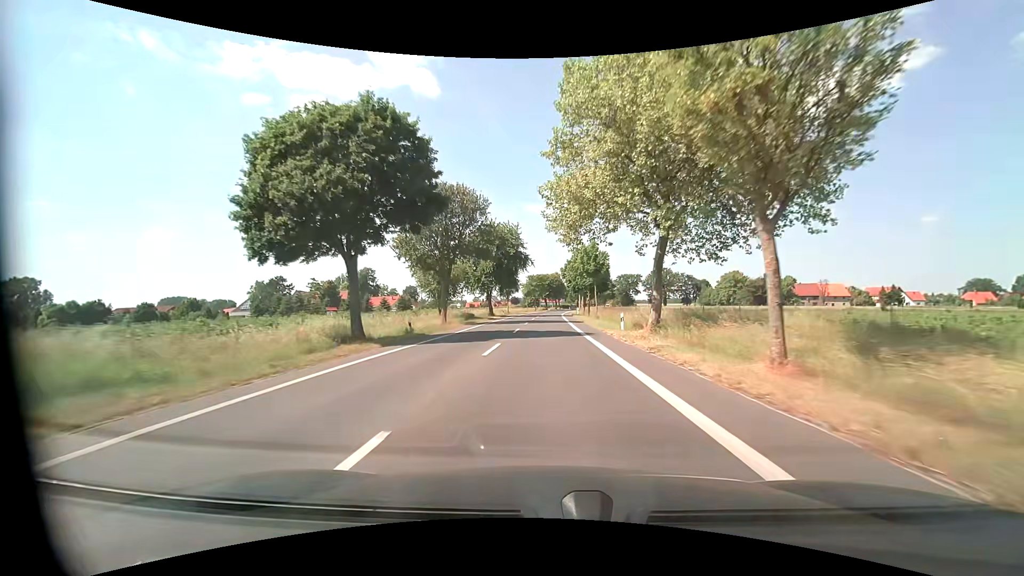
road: tertiary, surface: asphalt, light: Day
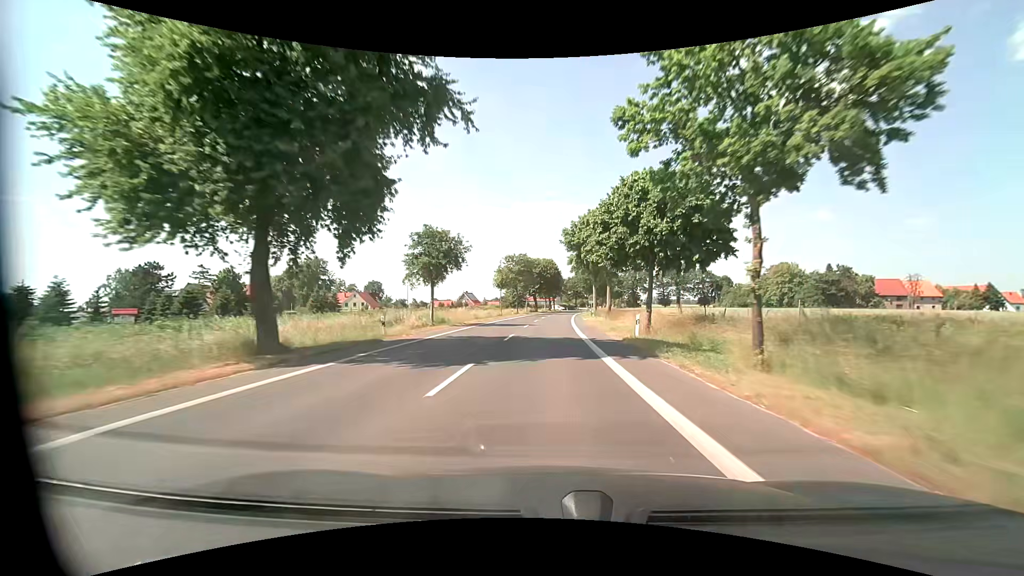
(+0.3, +55.4) m; +1°
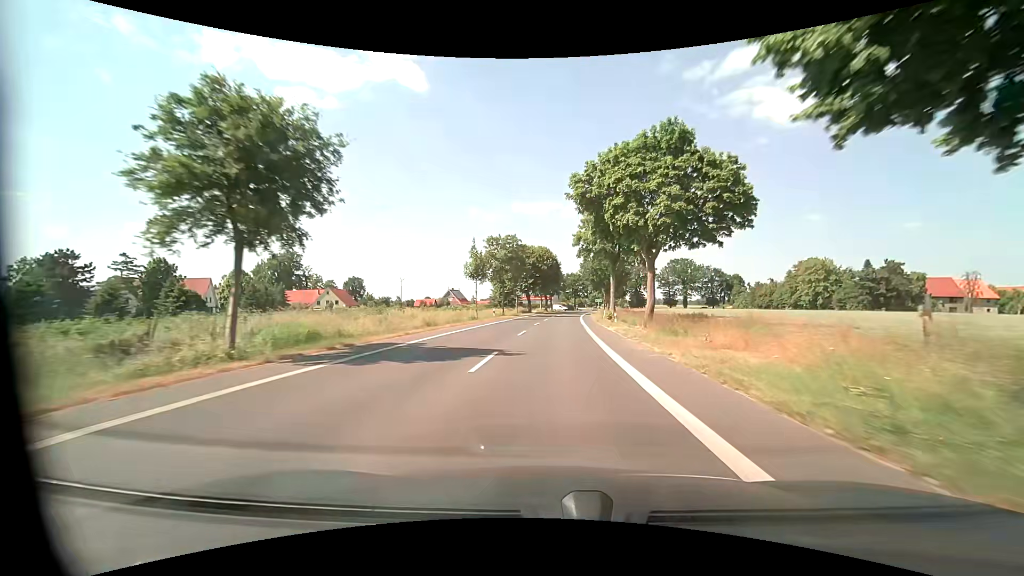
(-0.1, +22.2) m; 0°
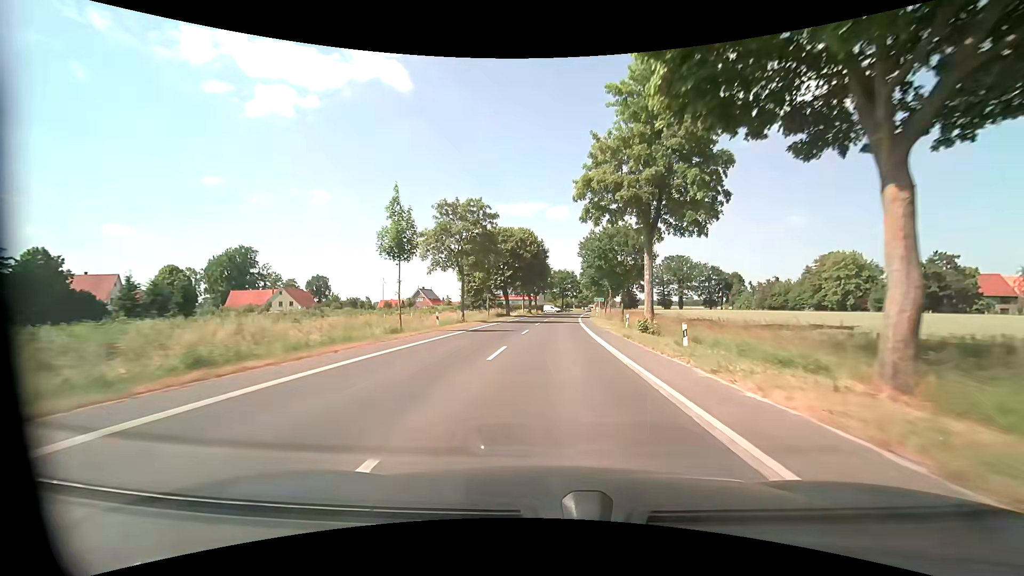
(+0.3, +22.2) m; +2°
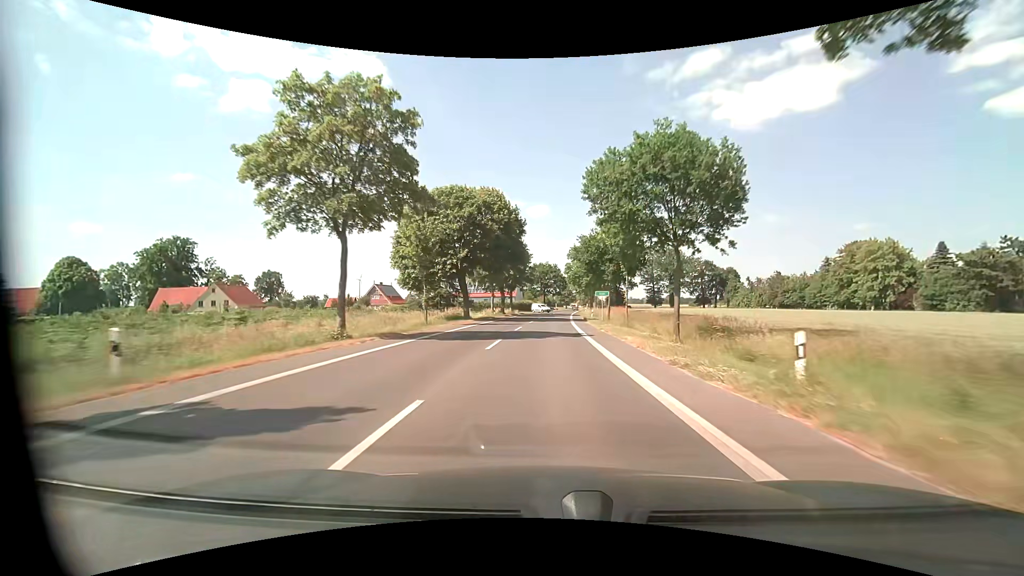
(+0.4, +22.1) m; +2°
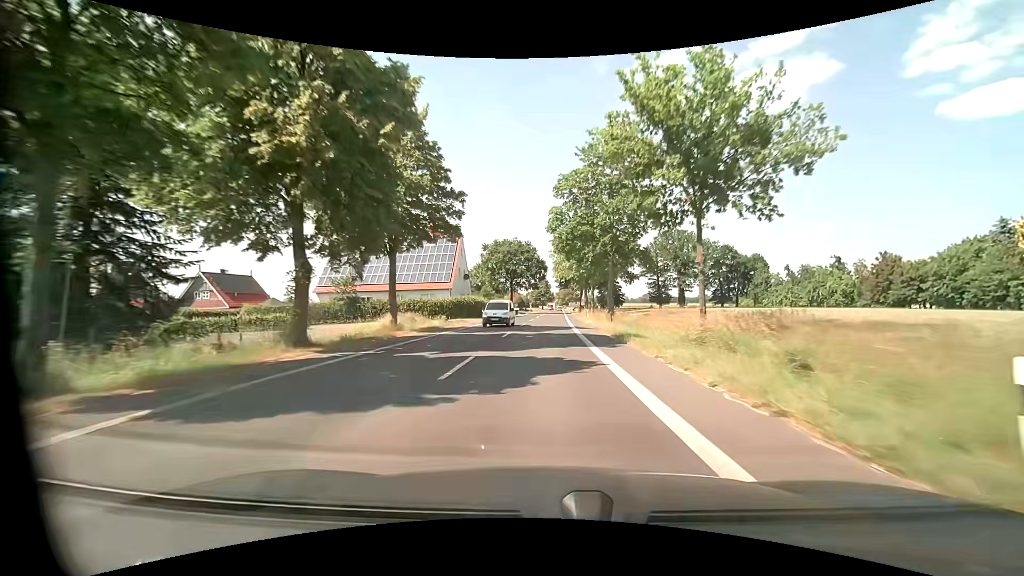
(+1.3, +55.4) m; +3°
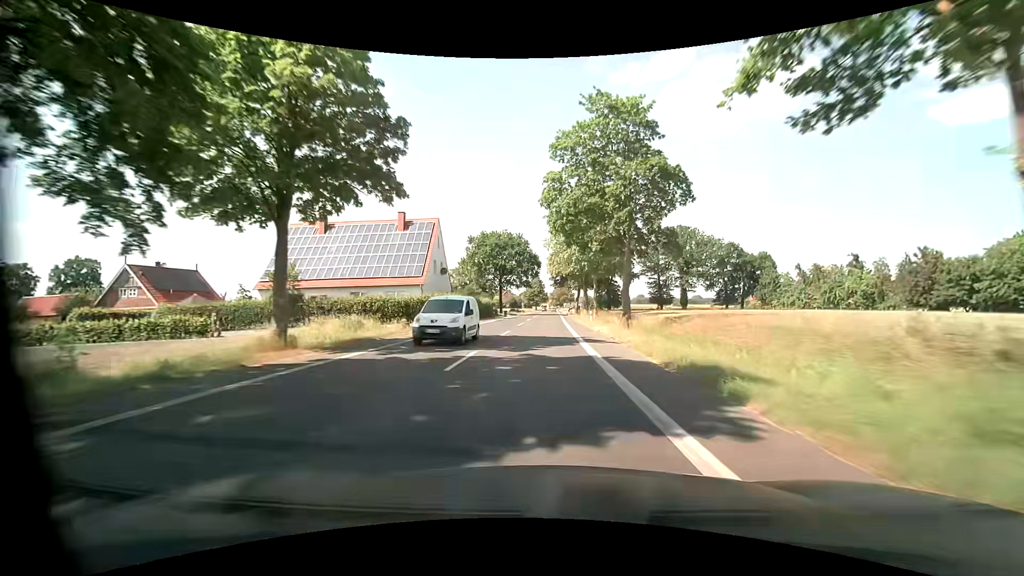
(+0.1, +11.1) m; +1°
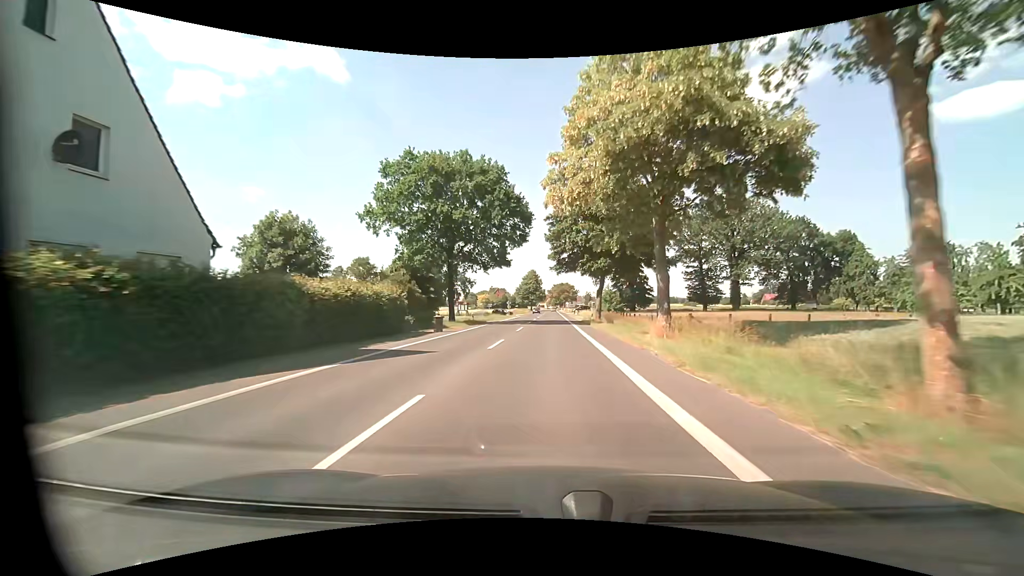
(0.0, +44.4) m; 0°
(0, +10) (0, +20) (0, +30) (0, +40) (0, +50) (+1, +60) (+1, +70) (+1, +80) (+1, +90) (+2, +100) m
